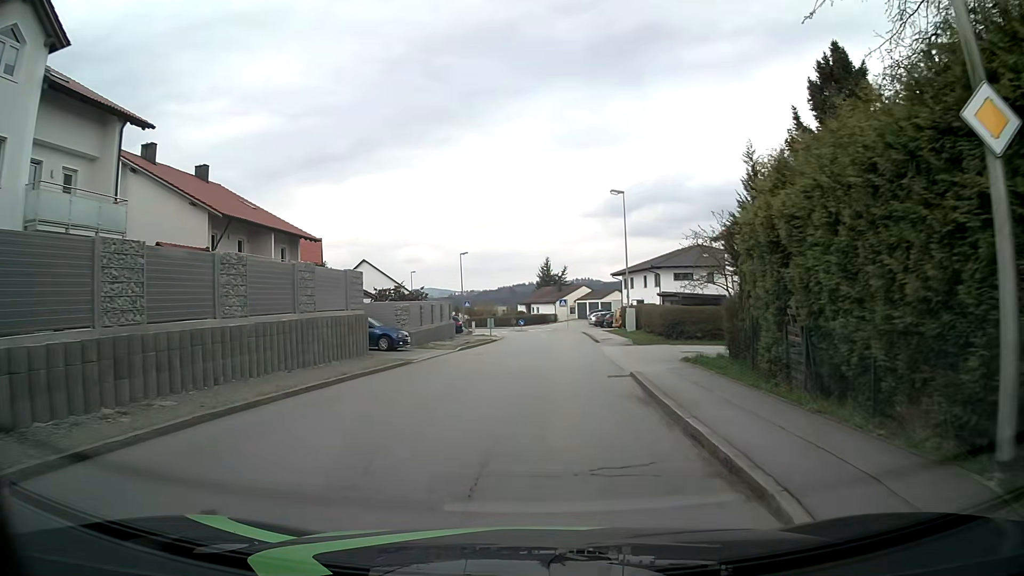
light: Day
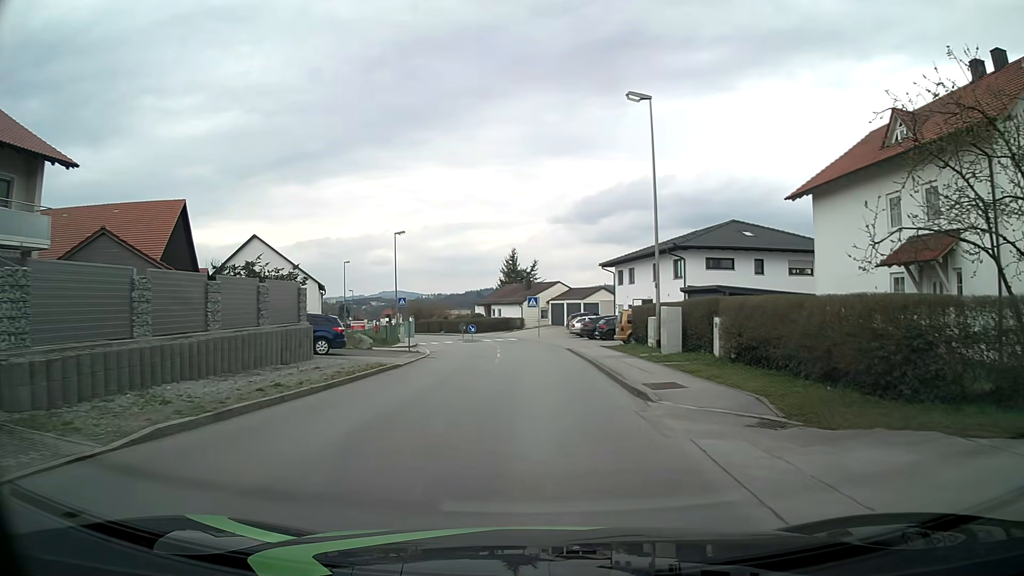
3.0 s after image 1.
(+0.7, +22.7) m; +3°
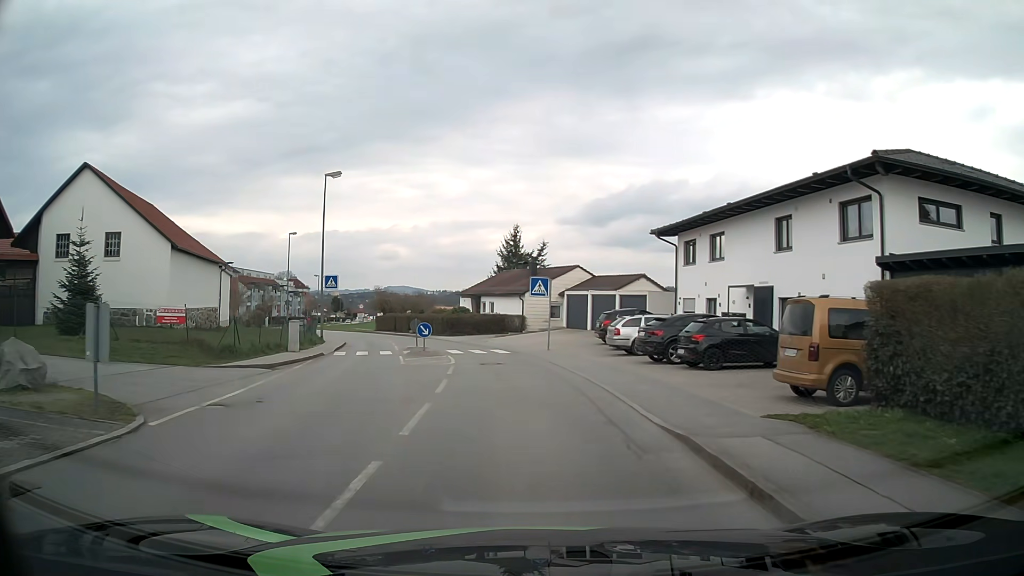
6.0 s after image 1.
(-0.3, +23.7) m; -1°
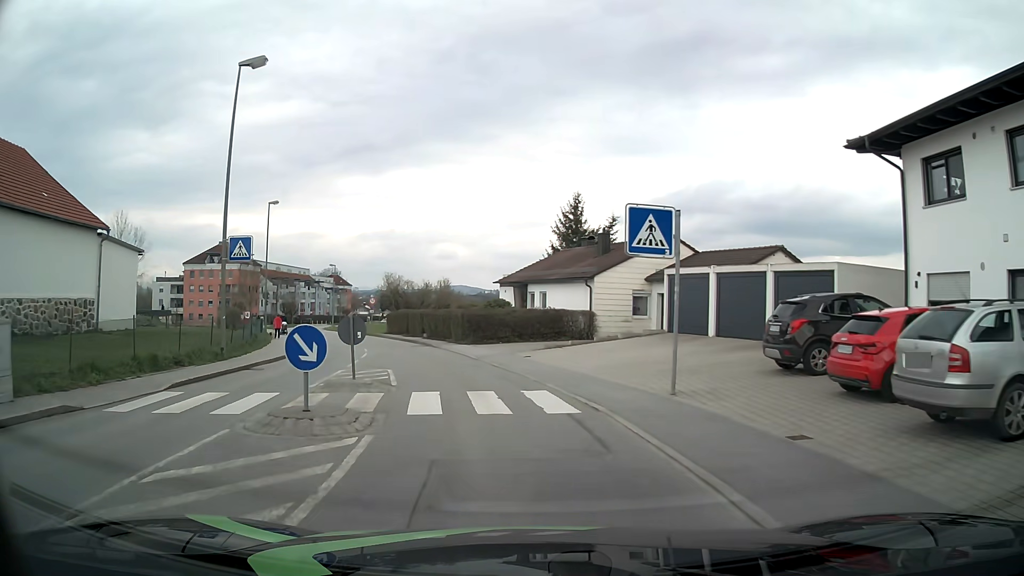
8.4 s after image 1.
(-0.7, +18.8) m; -5°
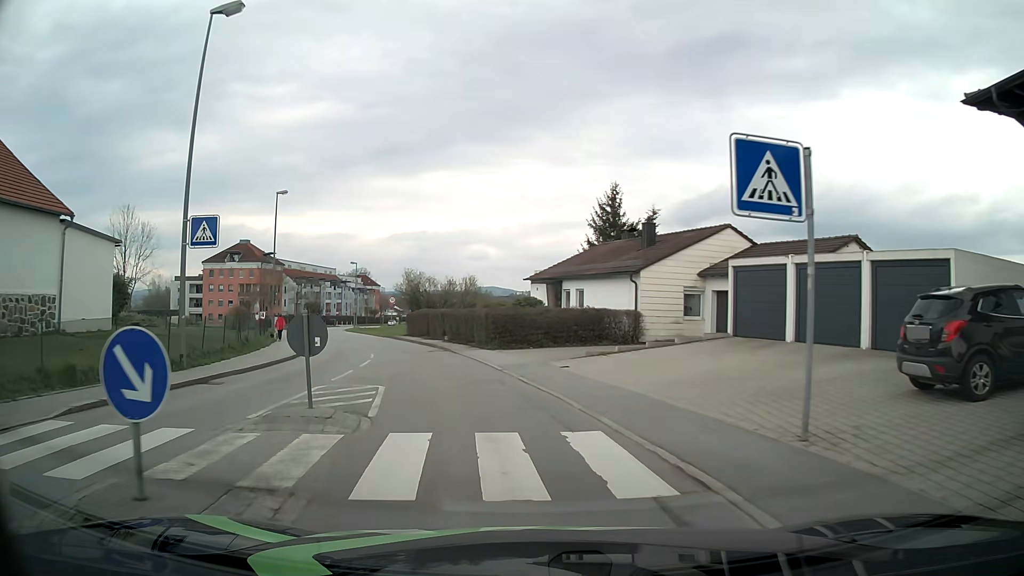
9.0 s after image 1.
(-0.1, +4.7) m; -3°
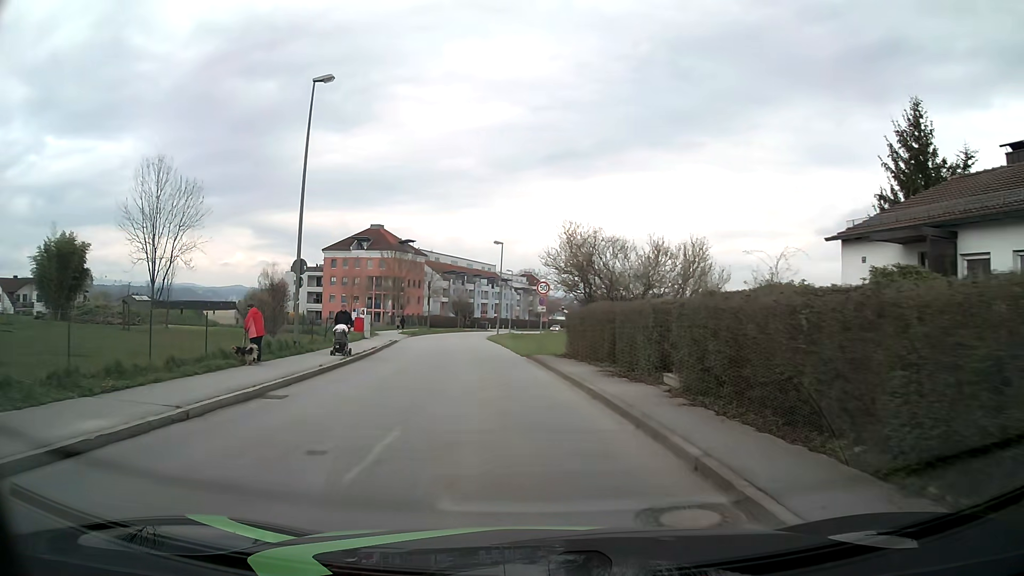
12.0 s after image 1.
(-3.3, +23.5) m; -14°
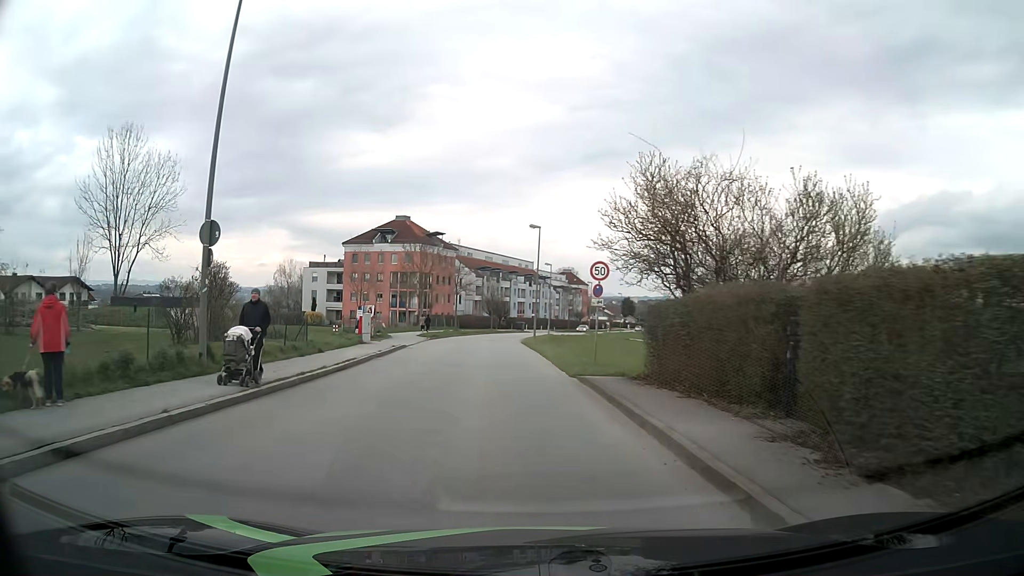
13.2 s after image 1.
(-0.2, +9.7) m; -2°
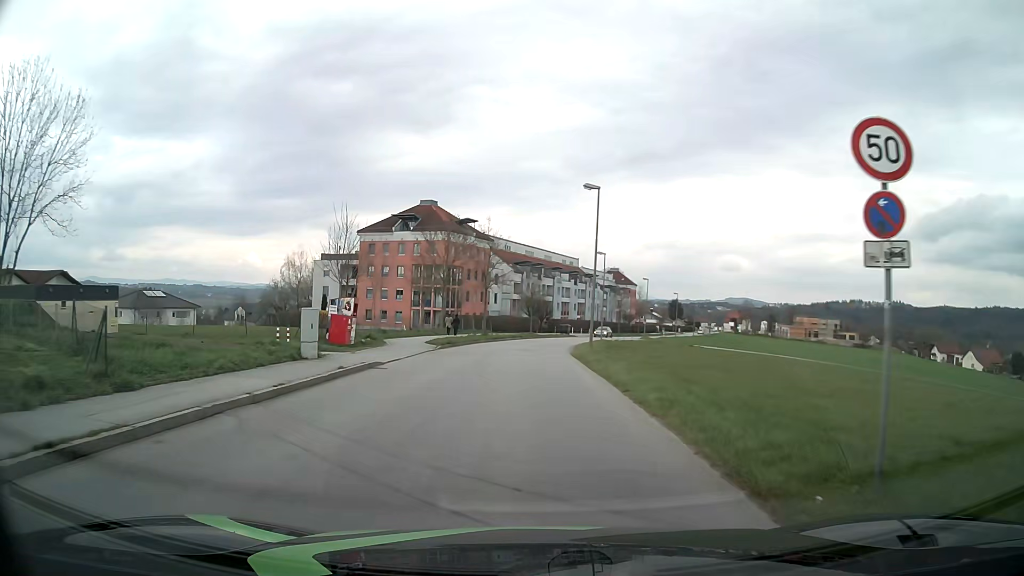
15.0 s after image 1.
(-0.8, +14.7) m; -5°
(0, +10) (0, +20) (0, +30) (+1, +40) (+2, +50) (+3, +60) (+5, +70) (+8, +79) (+11, +89) (+14, +98) m
